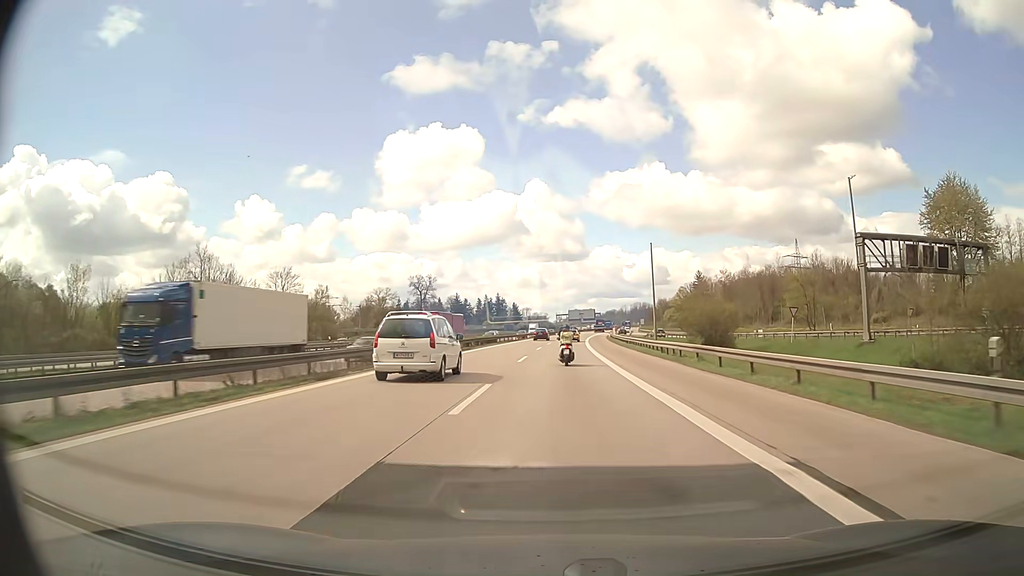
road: motorway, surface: asphalt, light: Day
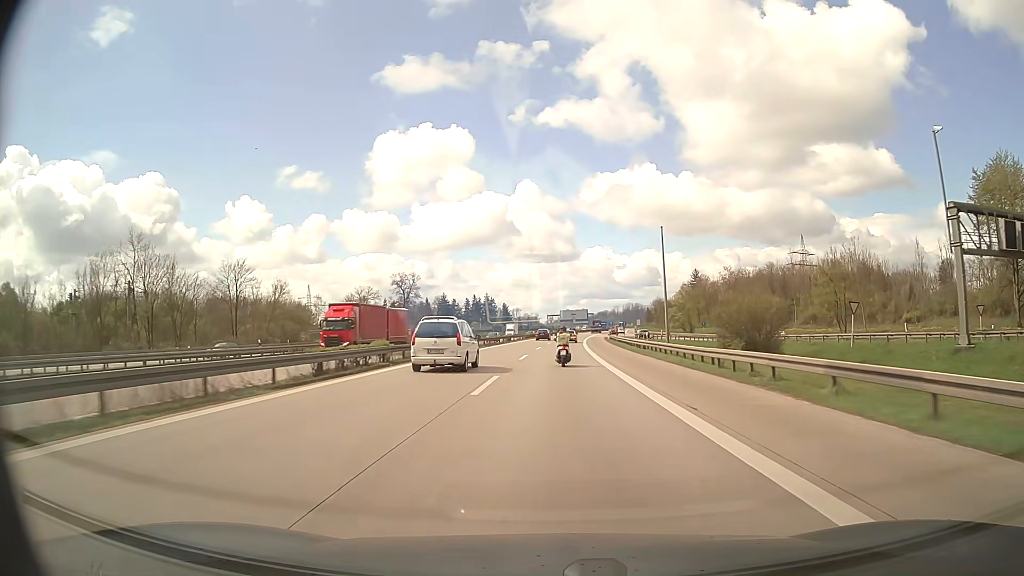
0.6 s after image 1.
(+0.1, +14.6) m; +1°
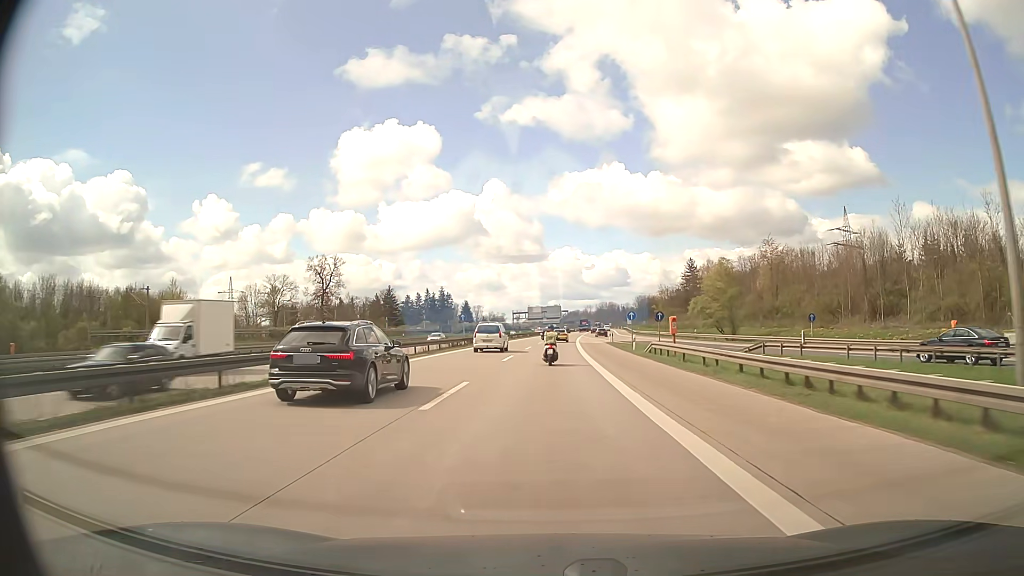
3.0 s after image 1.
(+1.4, +58.2) m; +3°
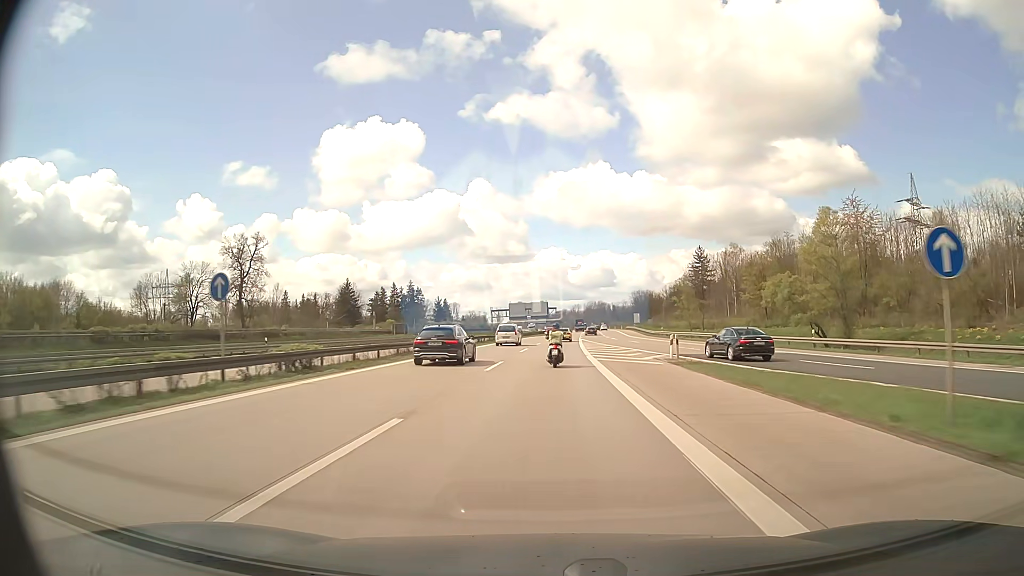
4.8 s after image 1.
(+0.5, +43.4) m; +1°
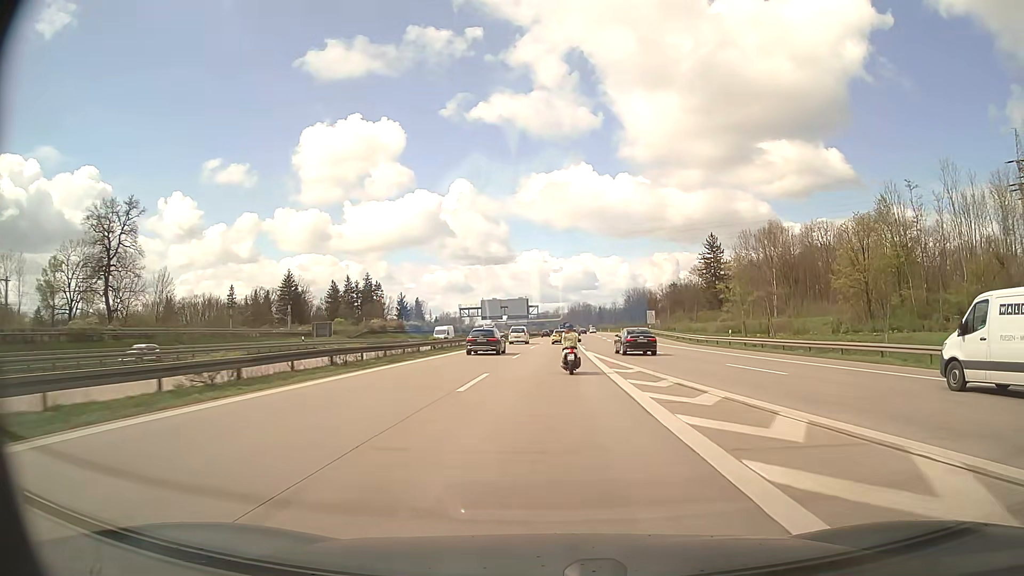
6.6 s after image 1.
(+0.4, +43.1) m; +1°
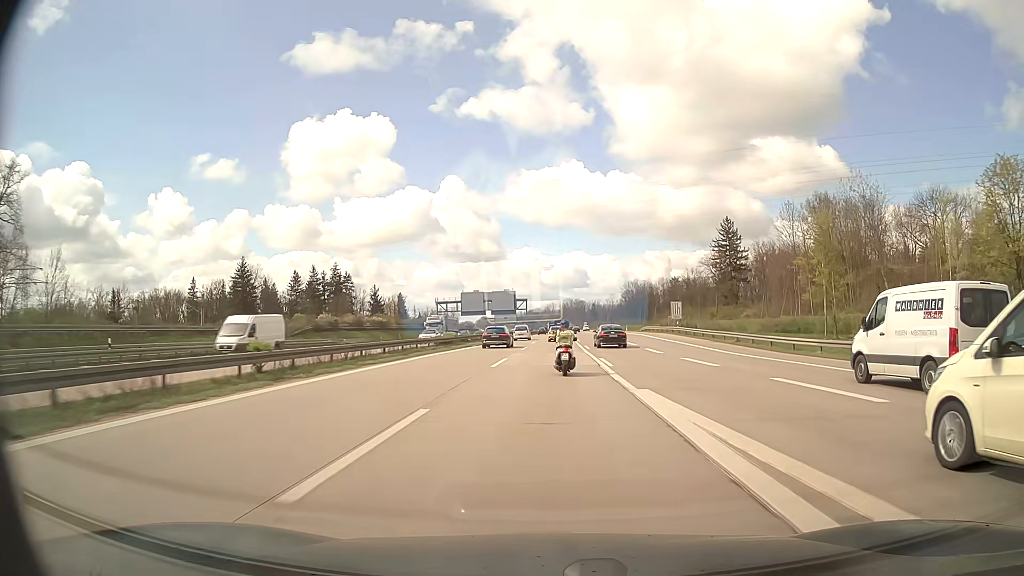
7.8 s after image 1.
(+0.2, +27.8) m; +1°
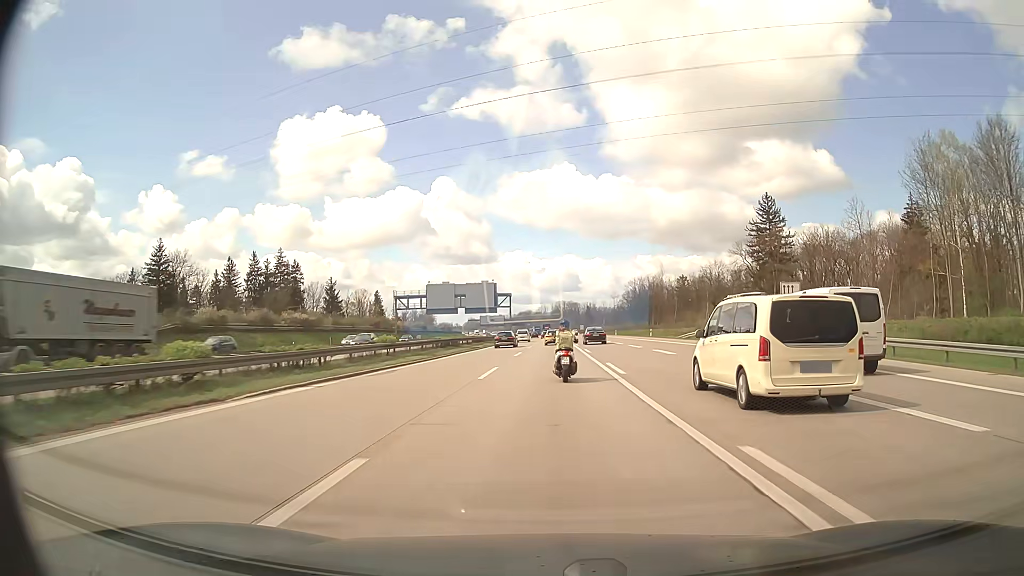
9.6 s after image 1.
(+0.2, +40.1) m; +1°
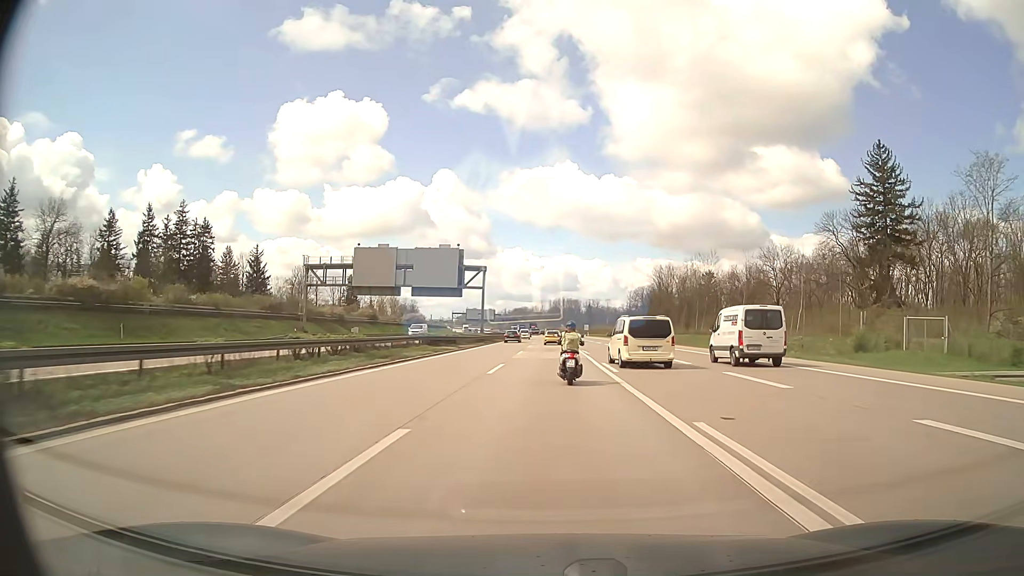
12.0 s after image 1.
(+0.3, +52.0) m; 0°
(0, +10) (0, +20) (0, +30) (0, +40) (-1, +50) (-1, +60) (-1, +70) (-1, +80) (-1, +90) (-1, +100) m
